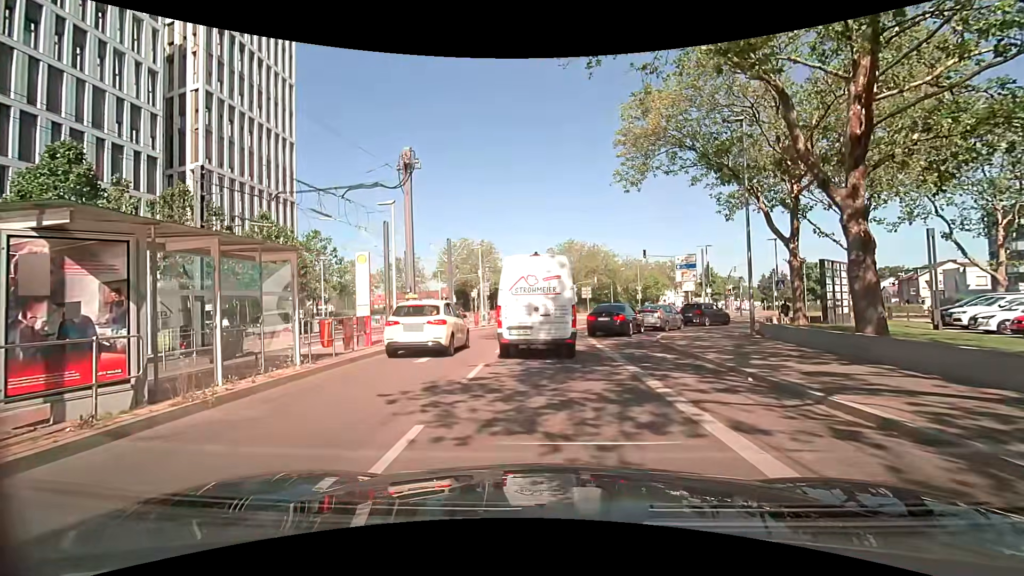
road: secondary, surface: asphalt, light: Day
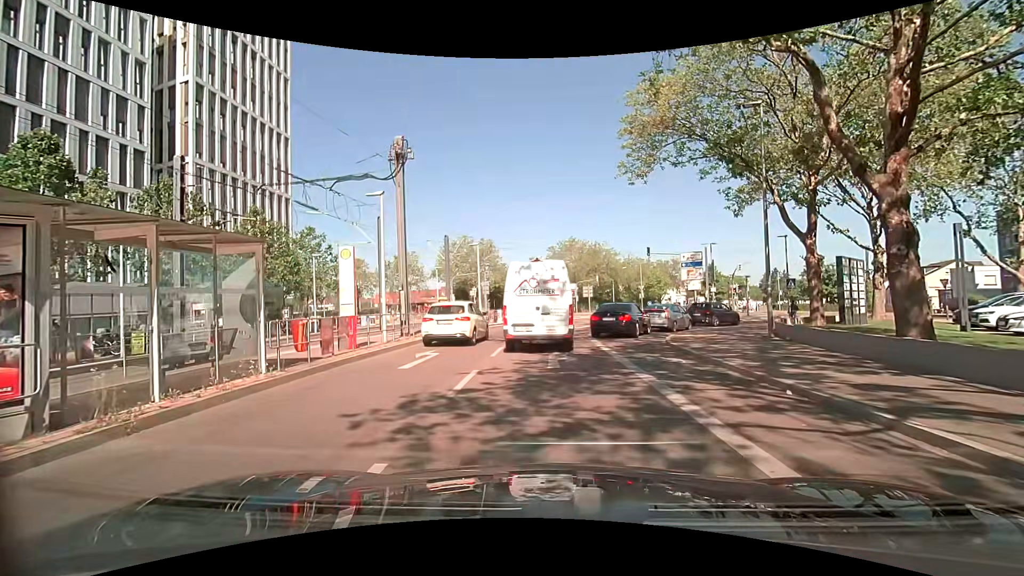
(0.0, +1.4) m; +2°
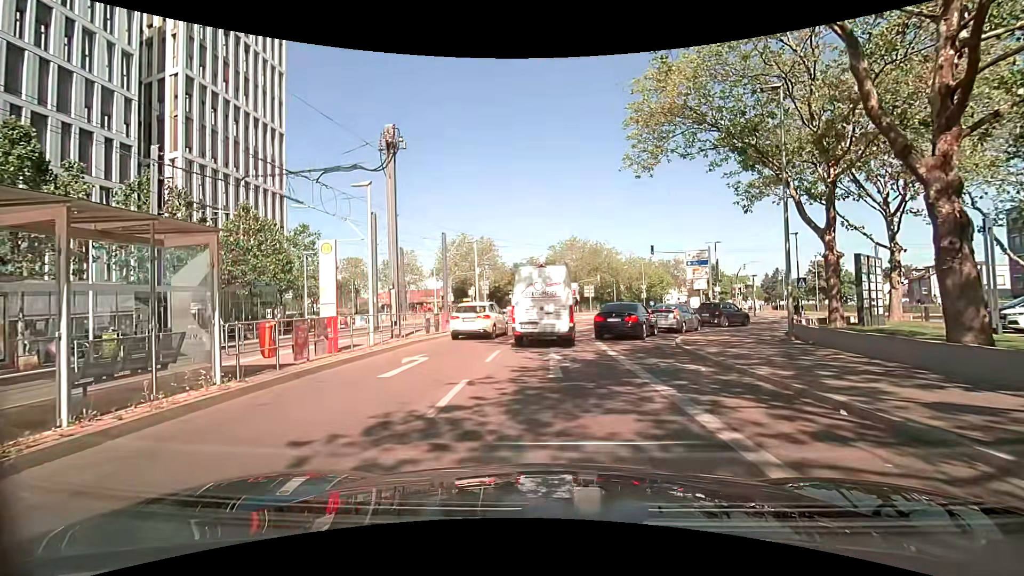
(0.0, +1.3) m; +1°
